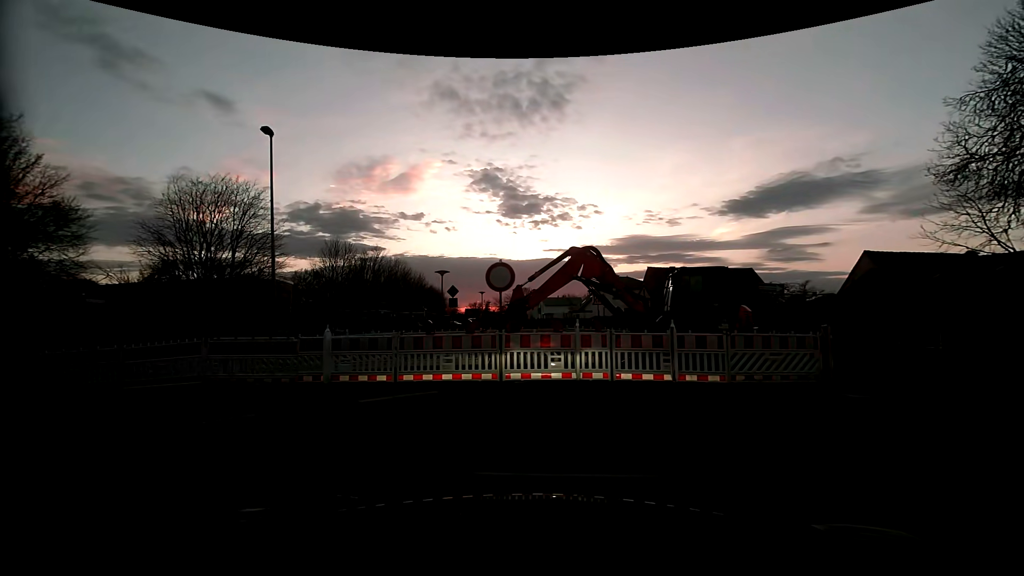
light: Sunrise
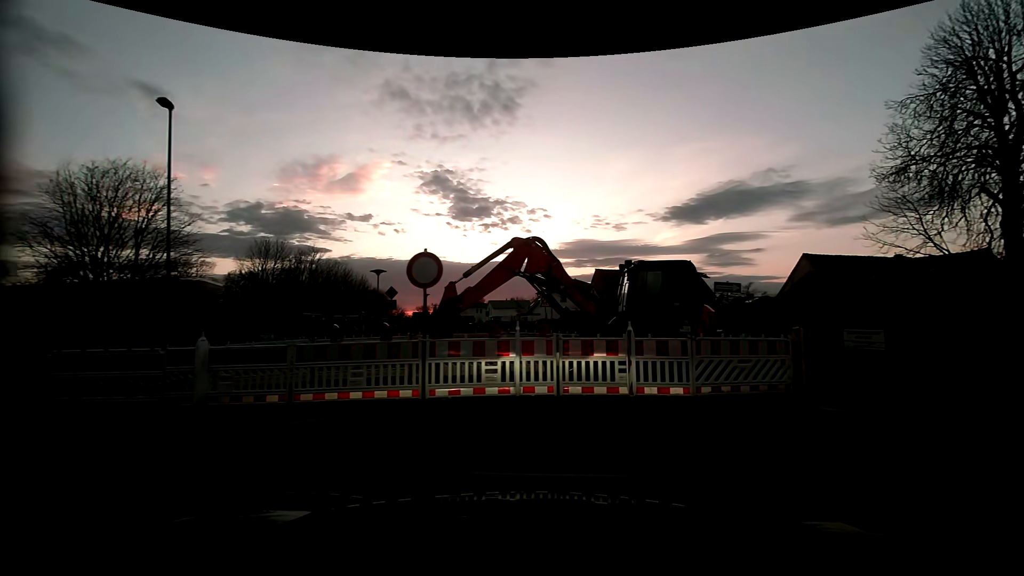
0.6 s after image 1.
(+0.1, +1.8) m; +8°
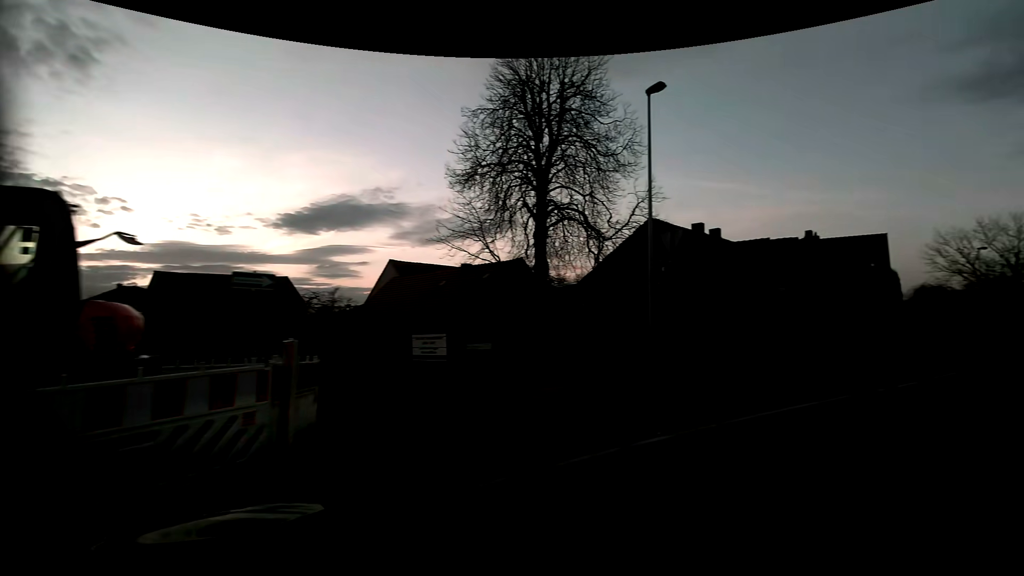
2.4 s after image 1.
(+1.9, +5.4) m; +41°
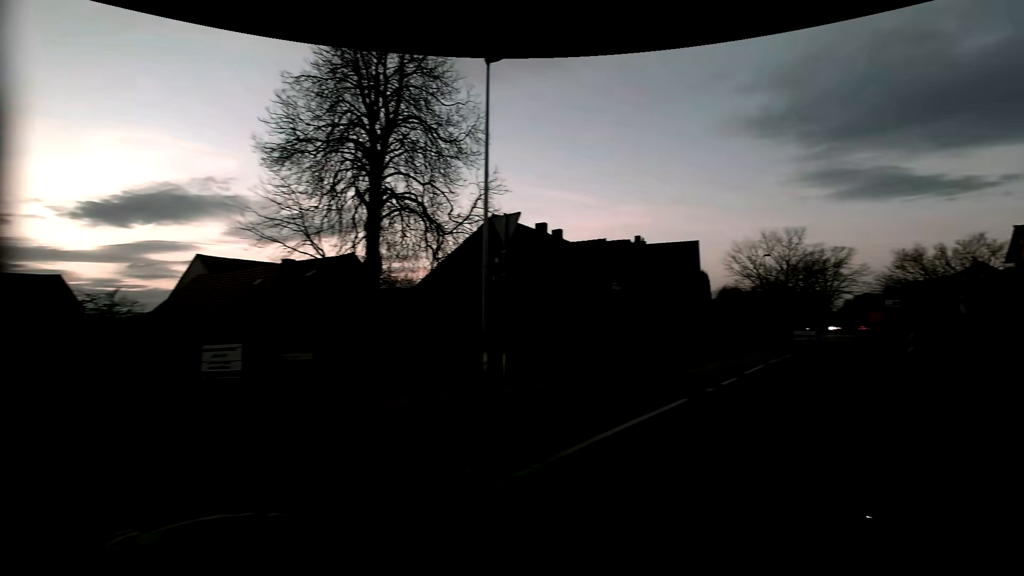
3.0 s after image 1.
(+0.4, +2.5) m; +18°
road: residential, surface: asphalt
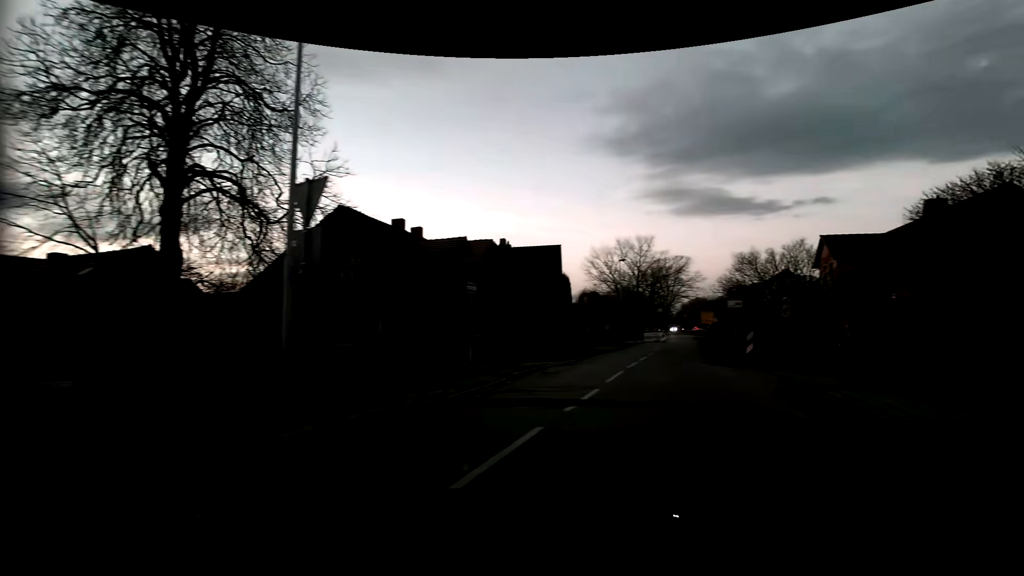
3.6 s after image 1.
(+0.4, +2.8) m; +15°
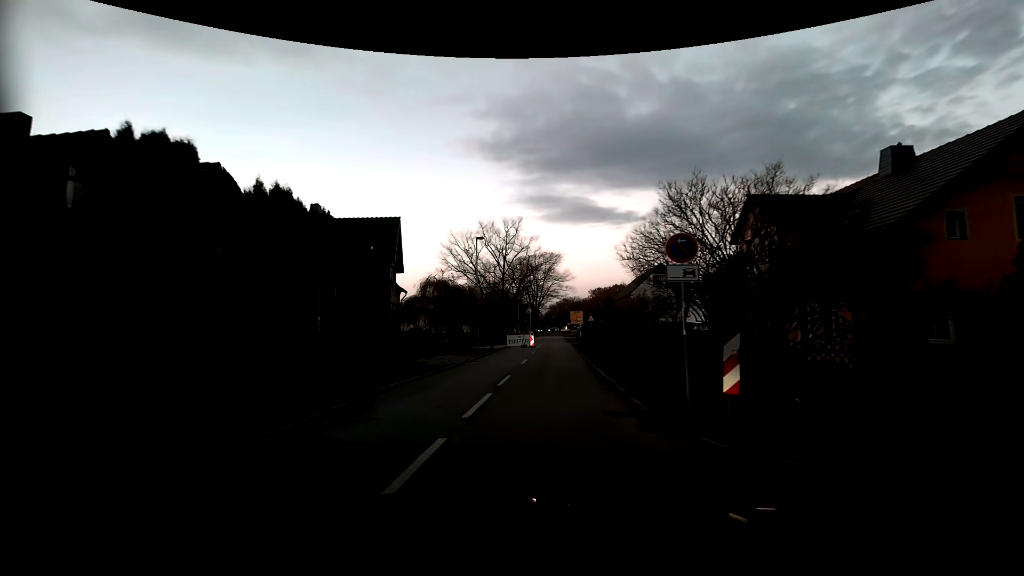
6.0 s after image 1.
(+2.7, +14.0) m; +12°
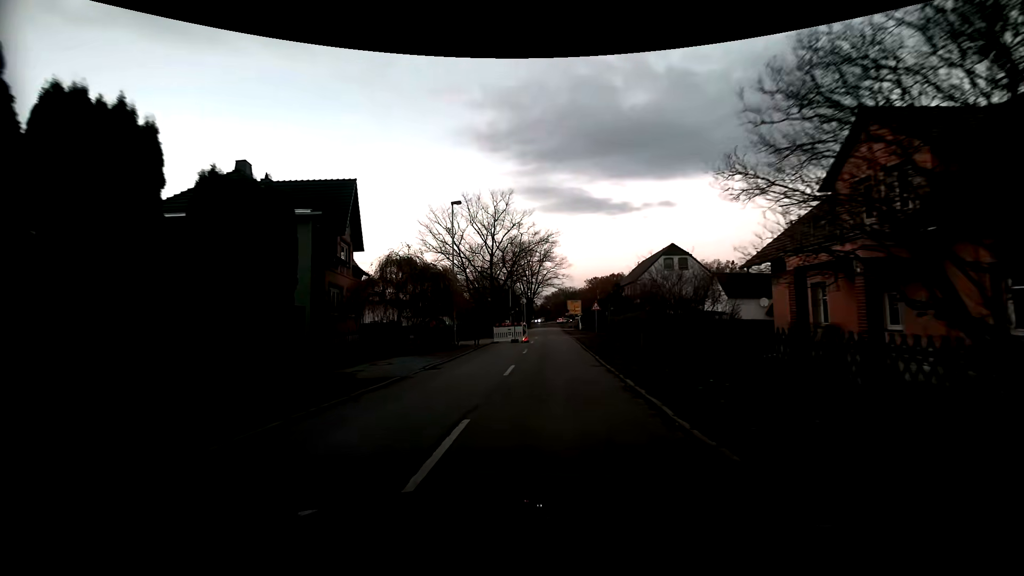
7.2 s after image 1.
(+0.2, +8.5) m; +1°
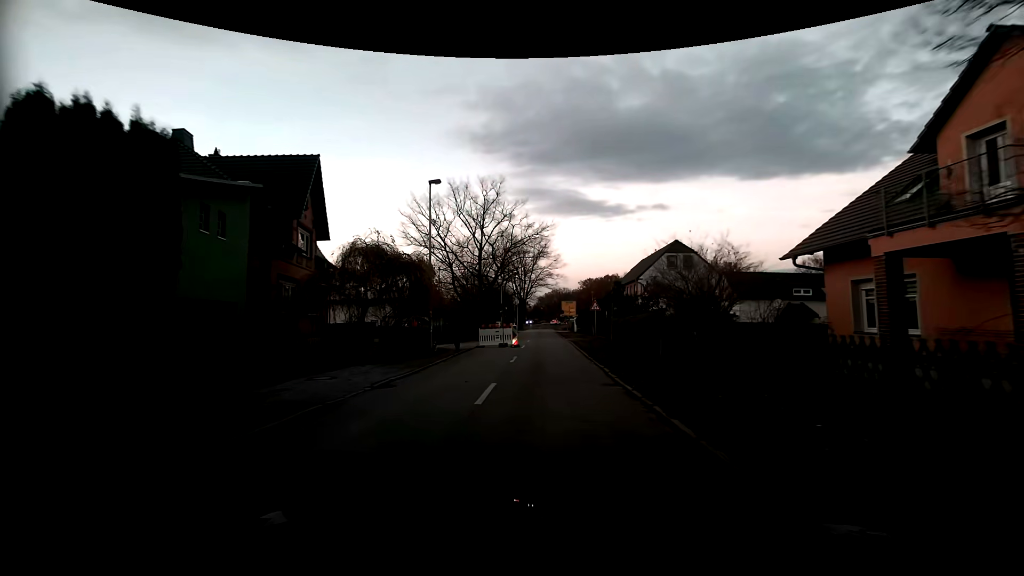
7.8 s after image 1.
(0.0, +4.5) m; 0°
(0, +10) (+1, +20) (+1, +30) (+1, +40) (+1, +50) (+2, +60) (+2, +70) (+2, +80) (+3, +90) (+3, +100) m
